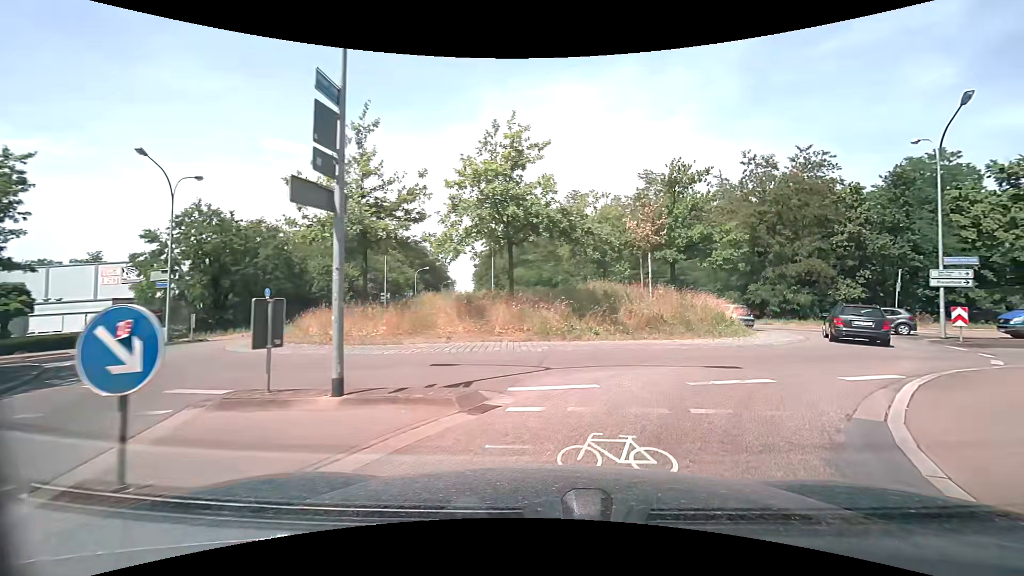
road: secondary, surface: asphalt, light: Day
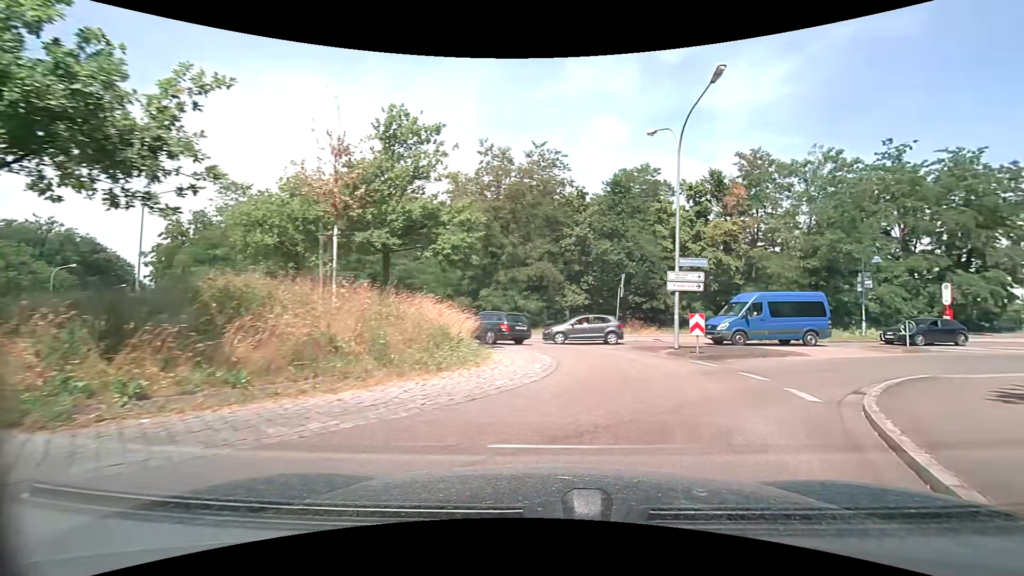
(+2.1, +8.6) m; +30°
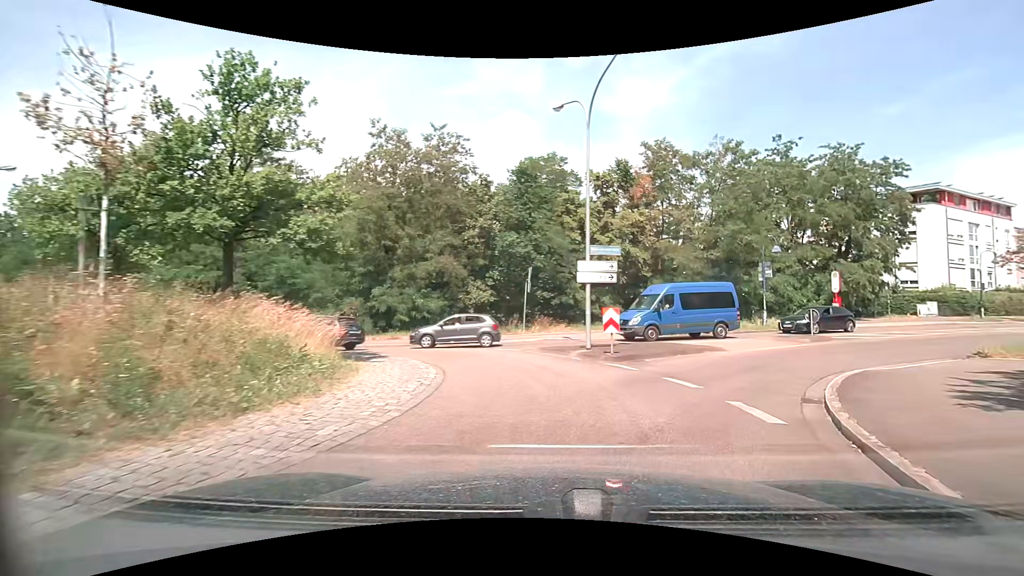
(+0.3, +3.2) m; +11°
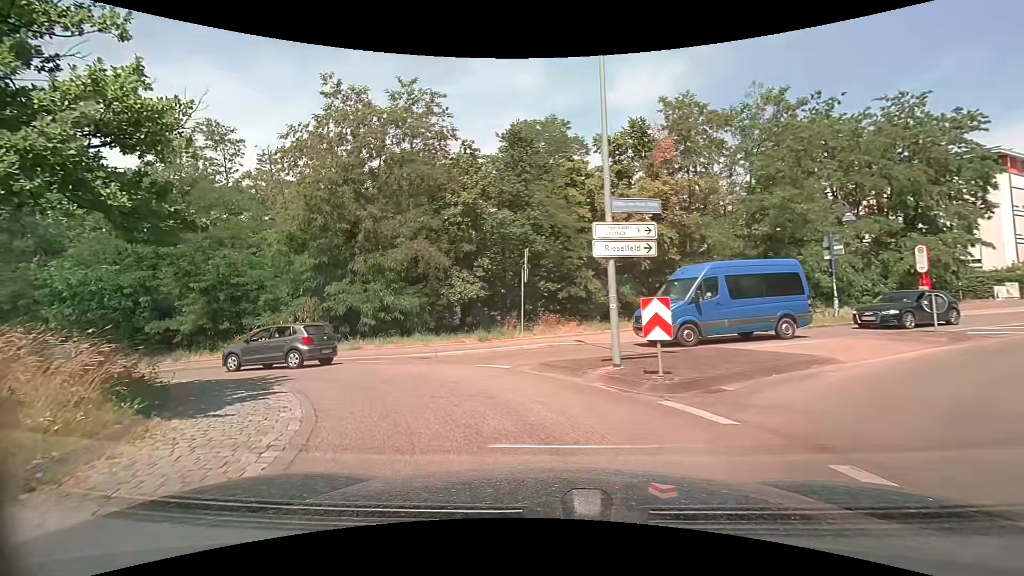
(0.0, +6.6) m; -2°
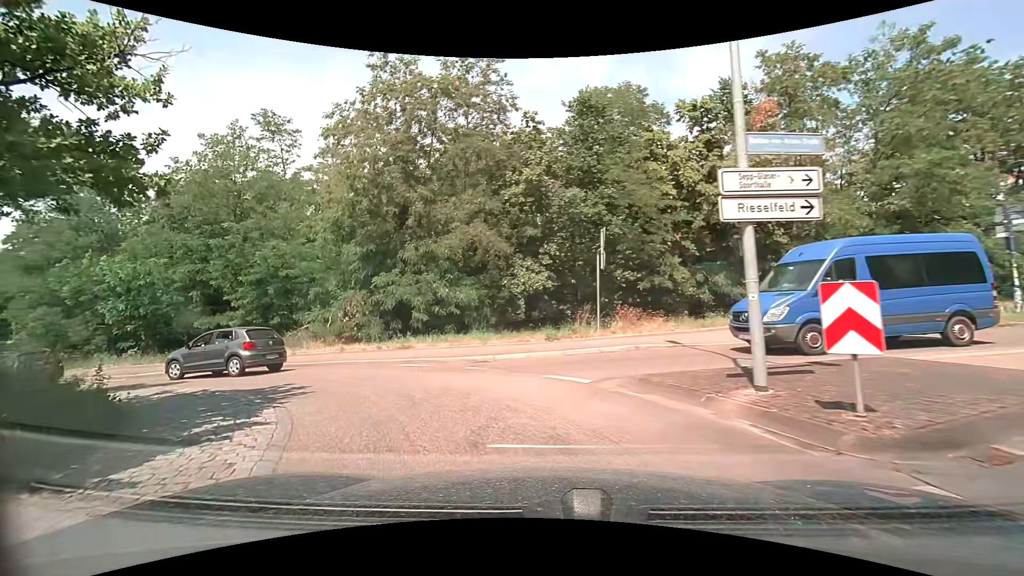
(-0.2, +3.3) m; -8°
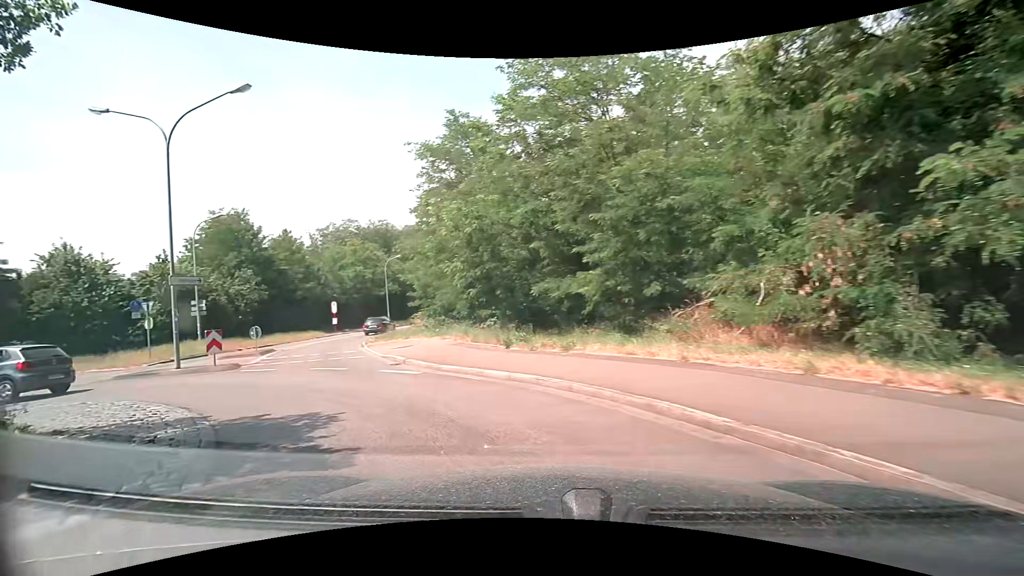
(-4.6, +12.1) m; -45°
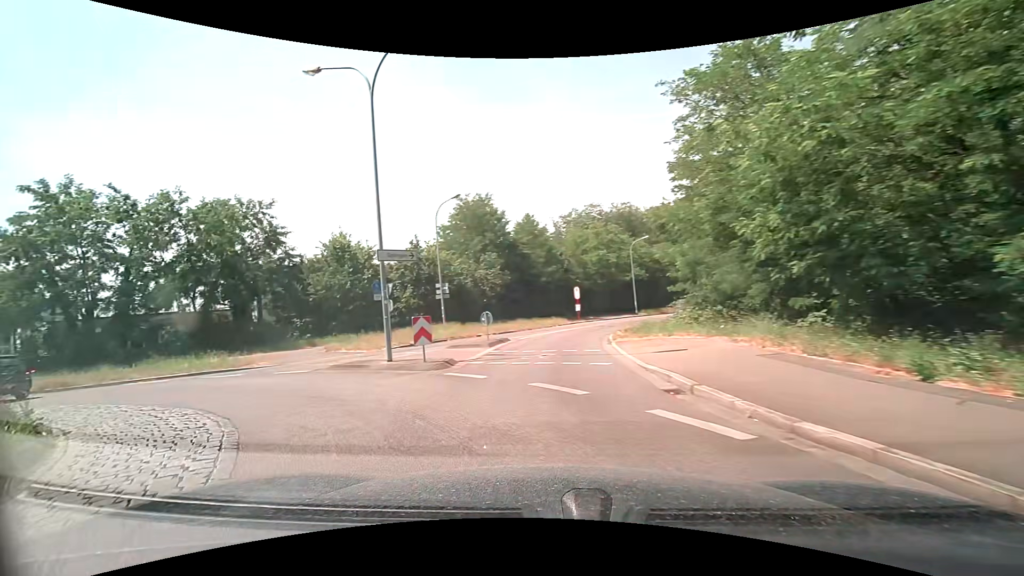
(-1.5, +6.4) m; -27°
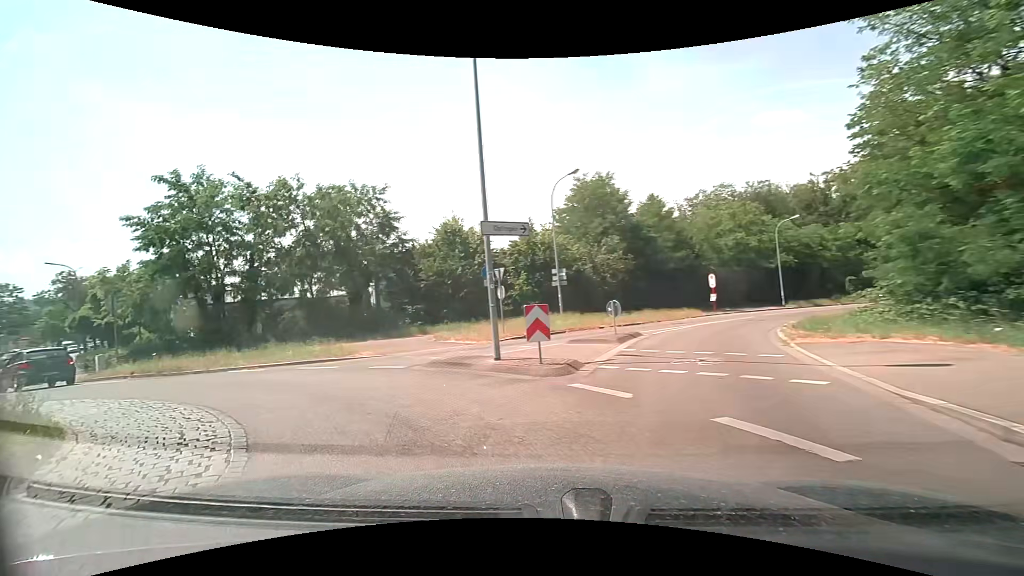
(-0.4, +3.3) m; -14°
